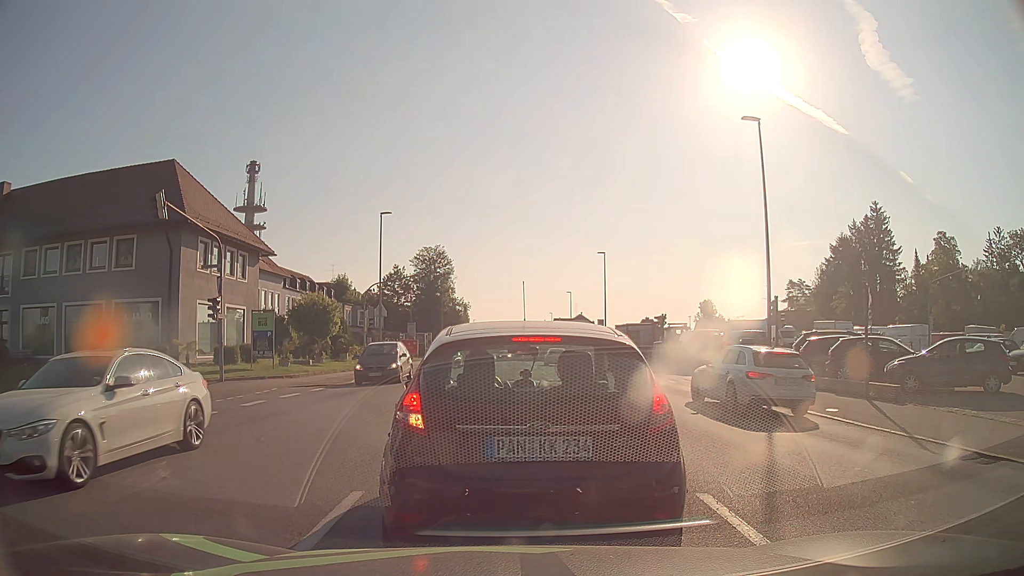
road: tertiary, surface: asphalt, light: Day
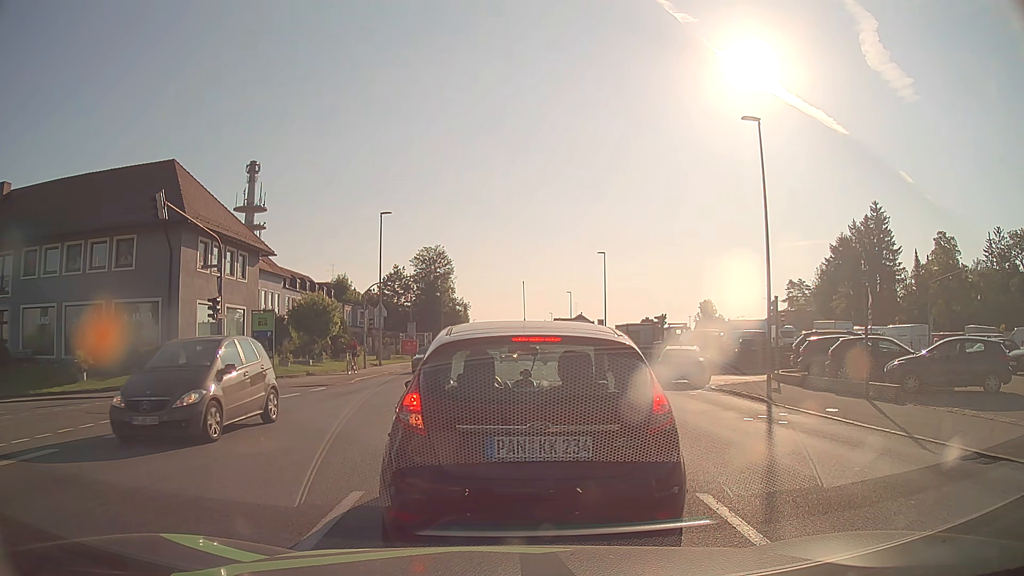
(0.0, 0.0) m; 0°
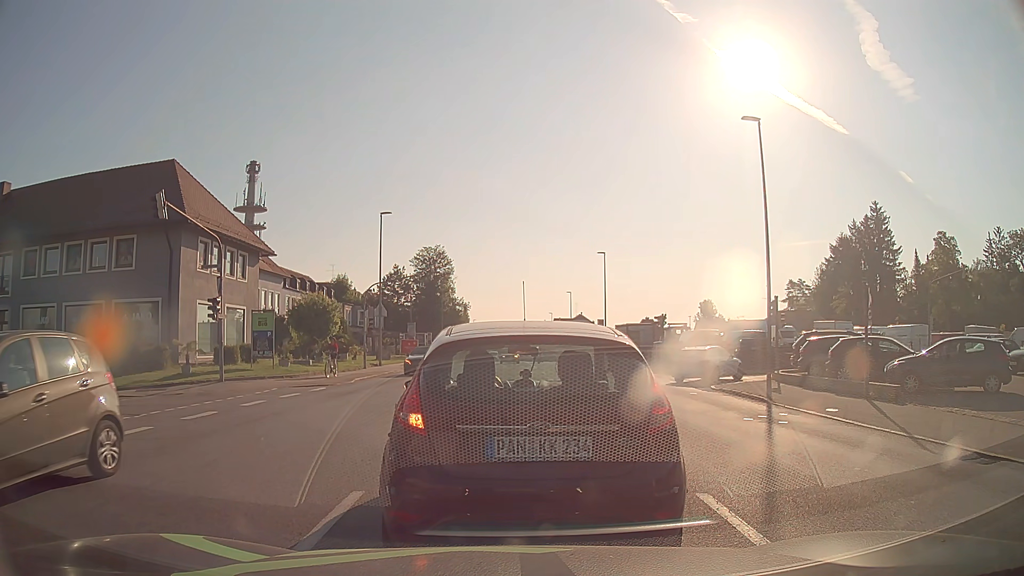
(0.0, 0.0) m; 0°
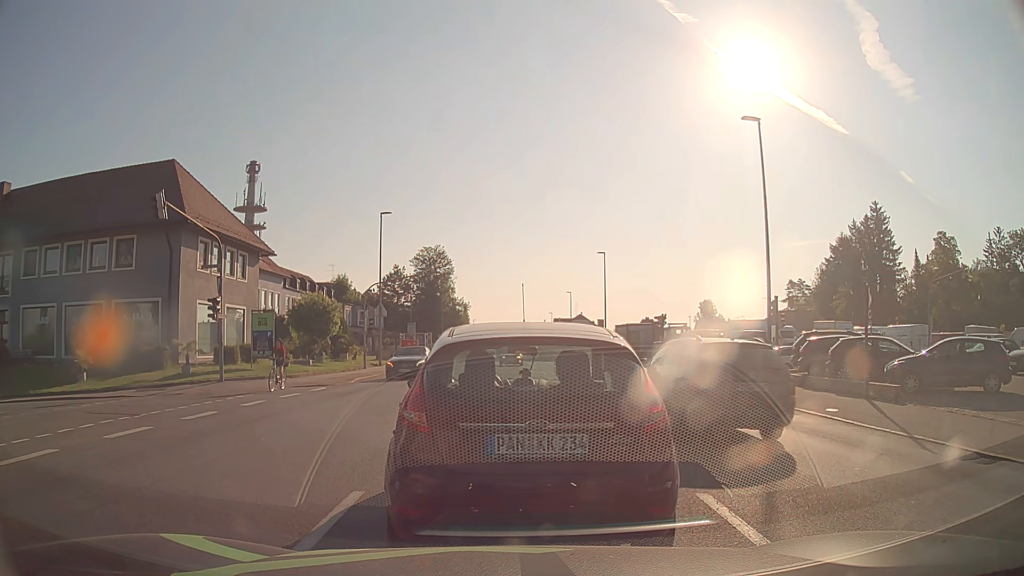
(0.0, 0.0) m; 0°
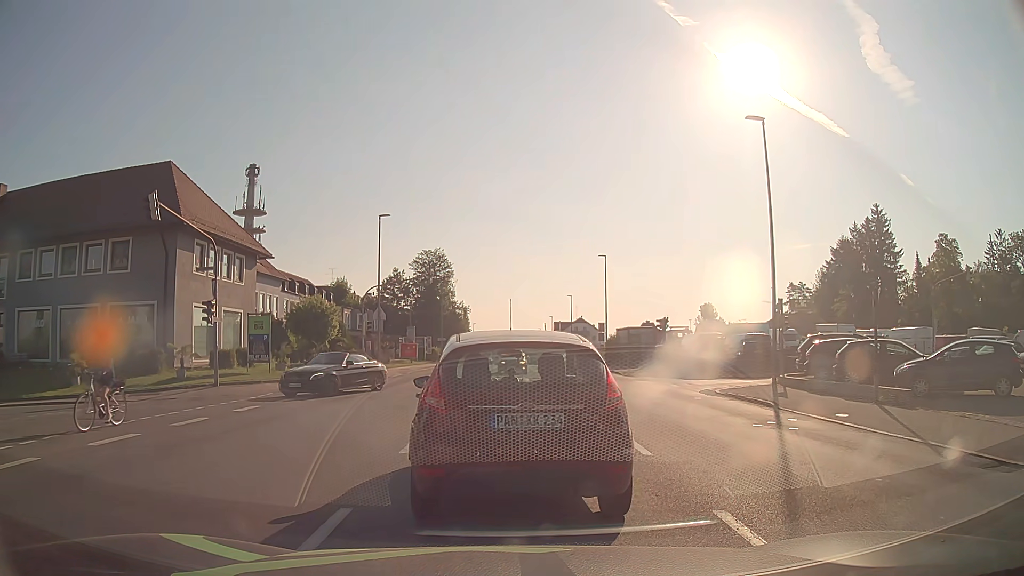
(0.0, +0.5) m; 0°
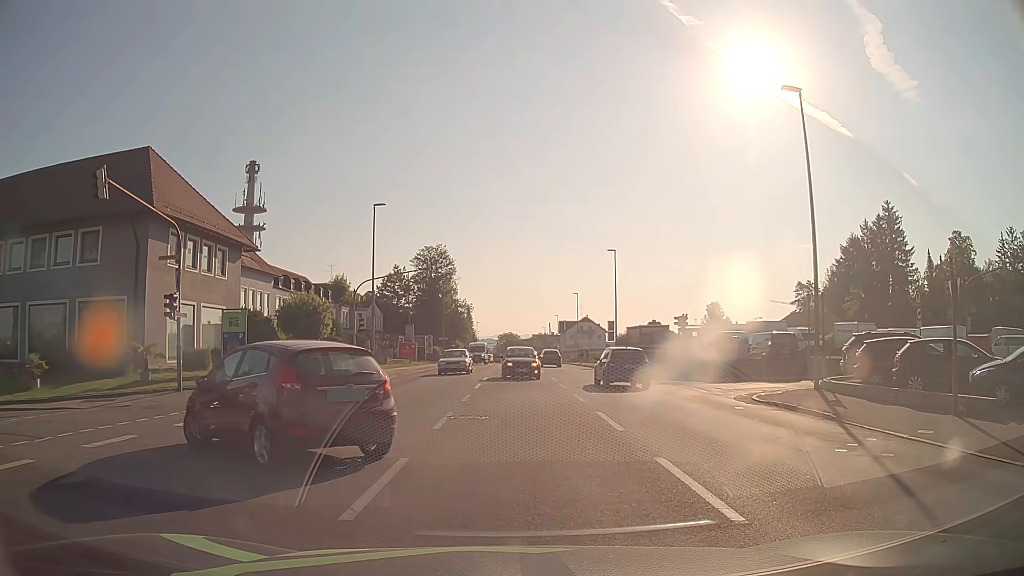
(+0.1, +3.4) m; +2°
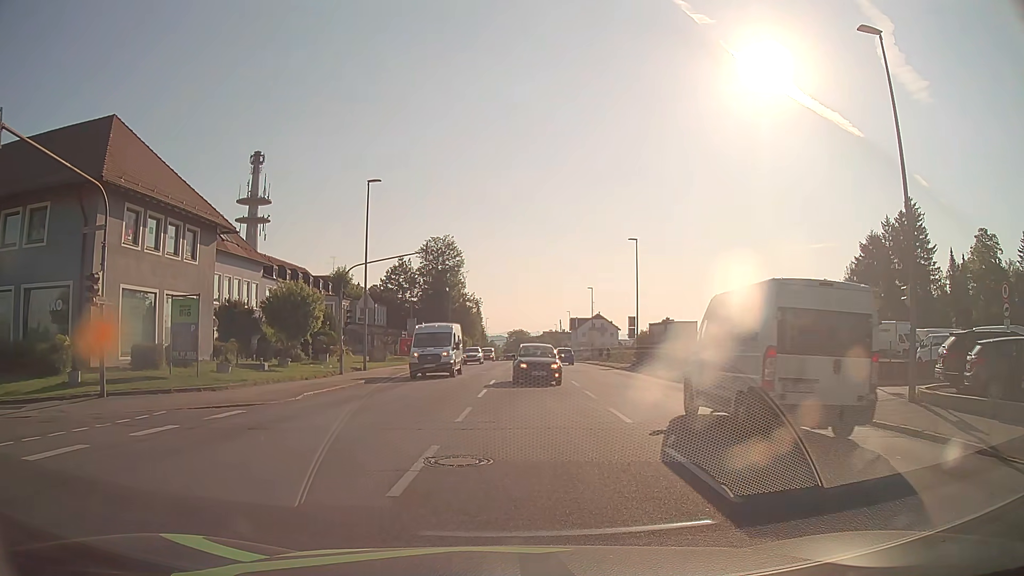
(-0.1, +5.1) m; -1°
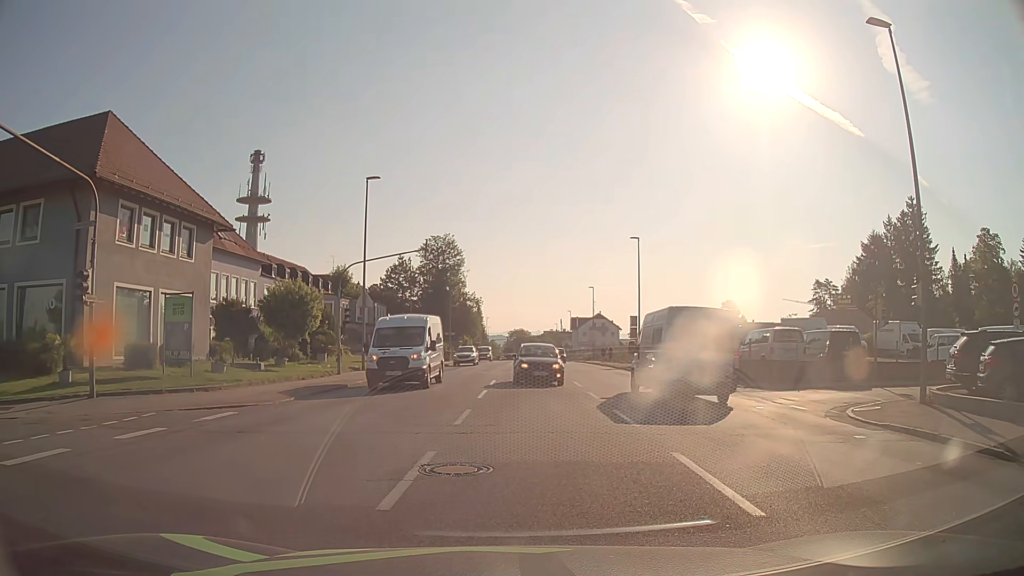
(0.0, +0.5) m; 0°
